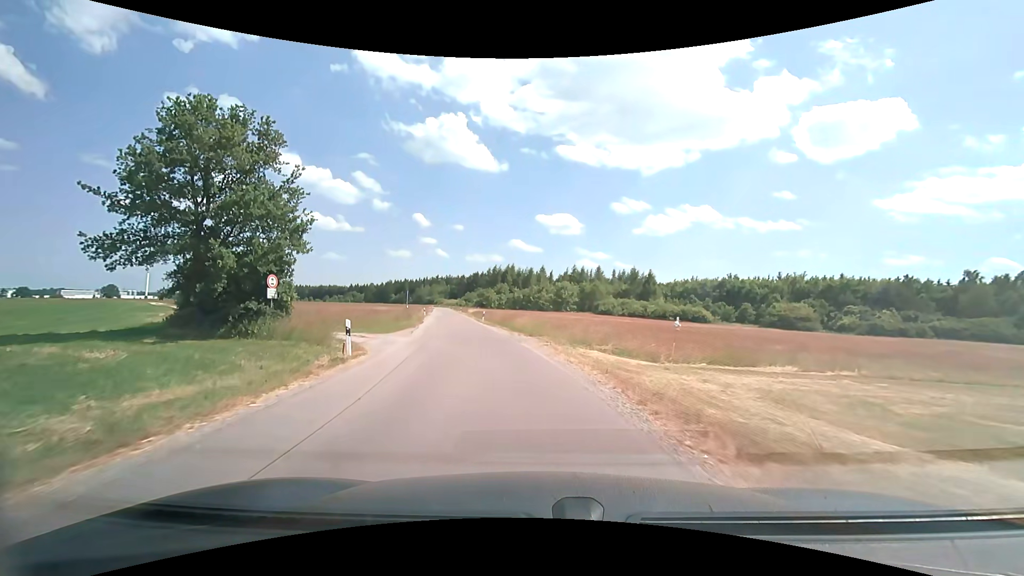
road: unclassified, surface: asphalt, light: Day
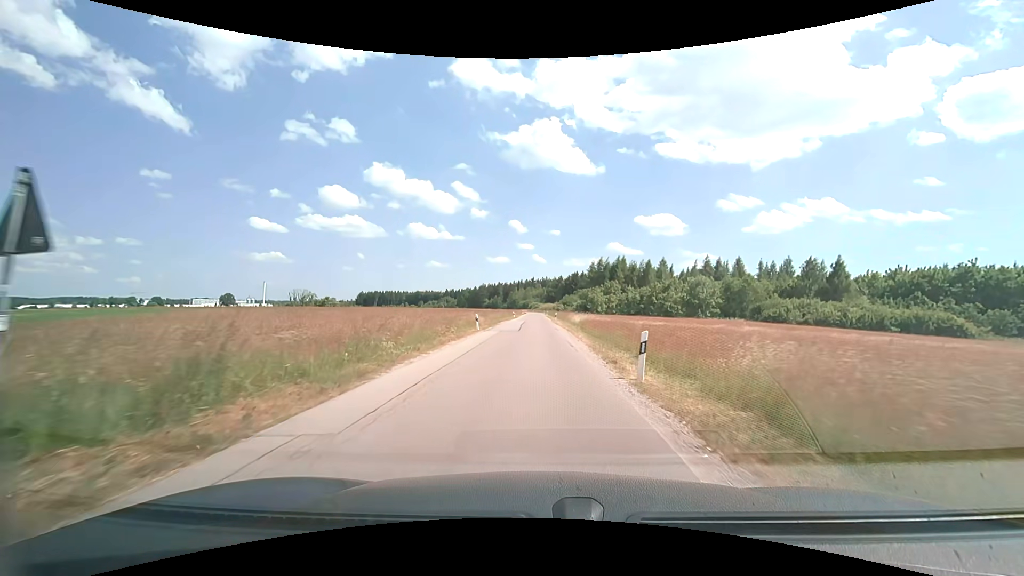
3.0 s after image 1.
(-4.6, +35.0) m; -11°
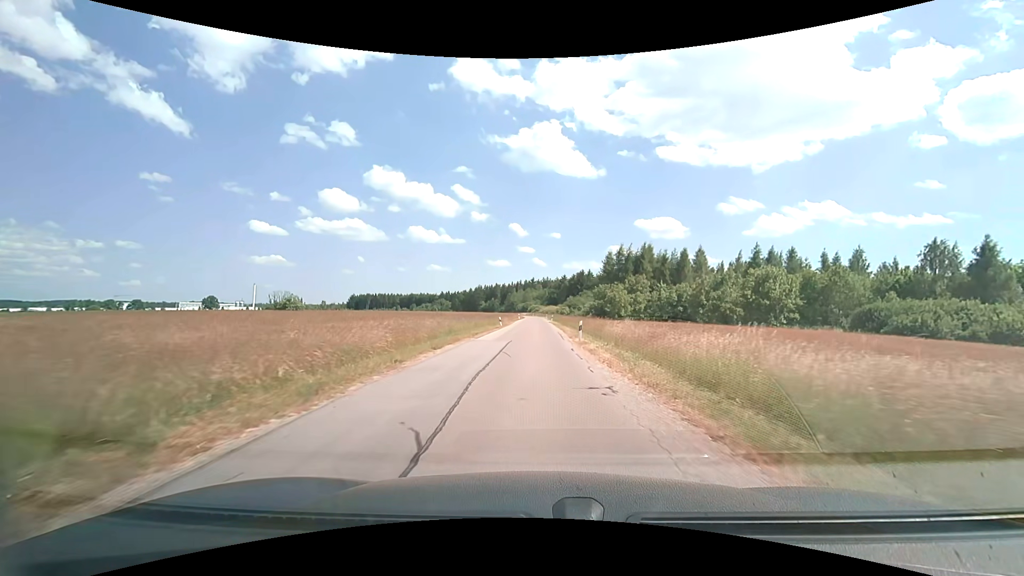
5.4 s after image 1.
(-0.2, +31.1) m; 0°
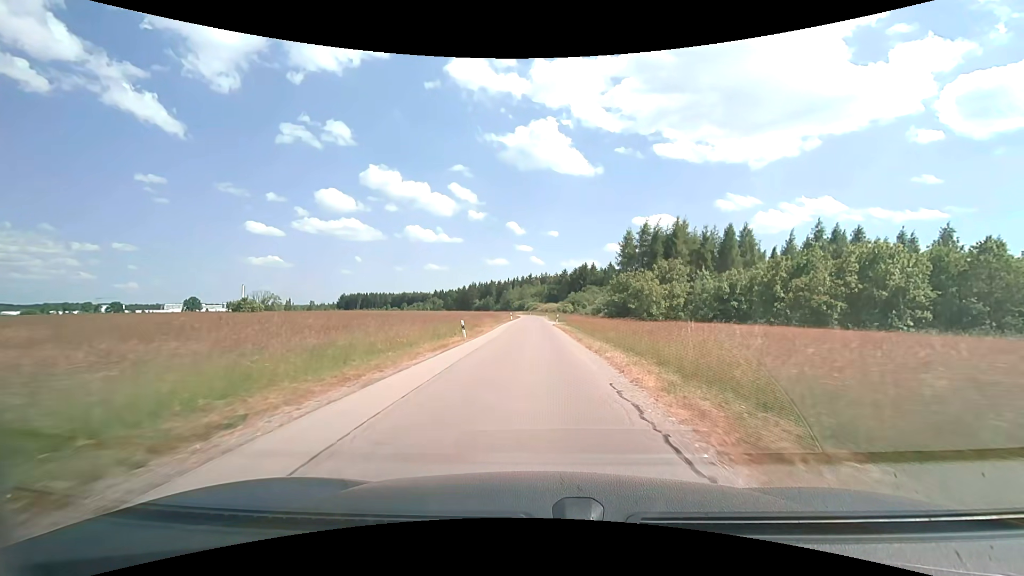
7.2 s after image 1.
(0.0, +24.5) m; 0°
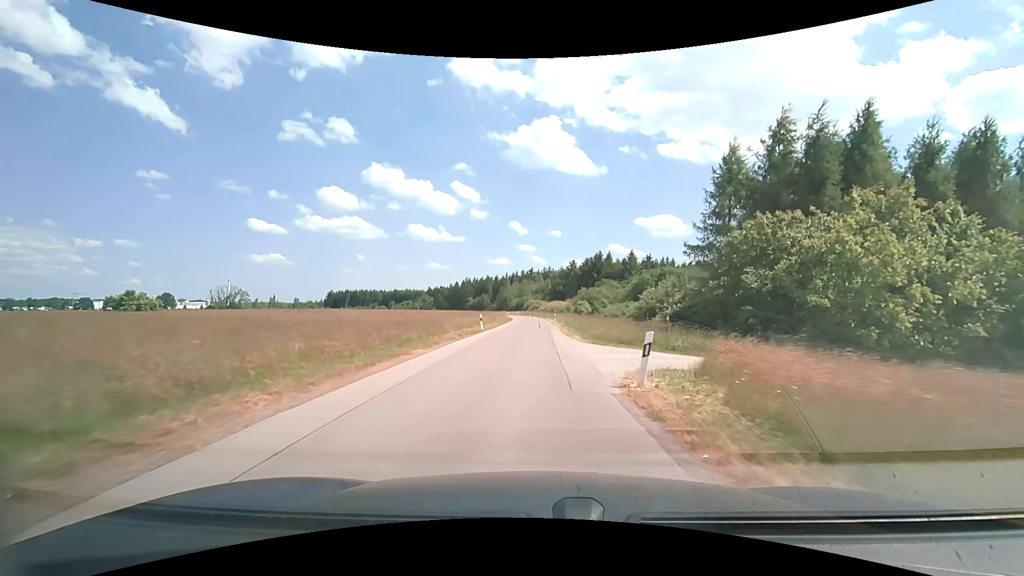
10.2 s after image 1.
(+0.1, +41.5) m; 0°
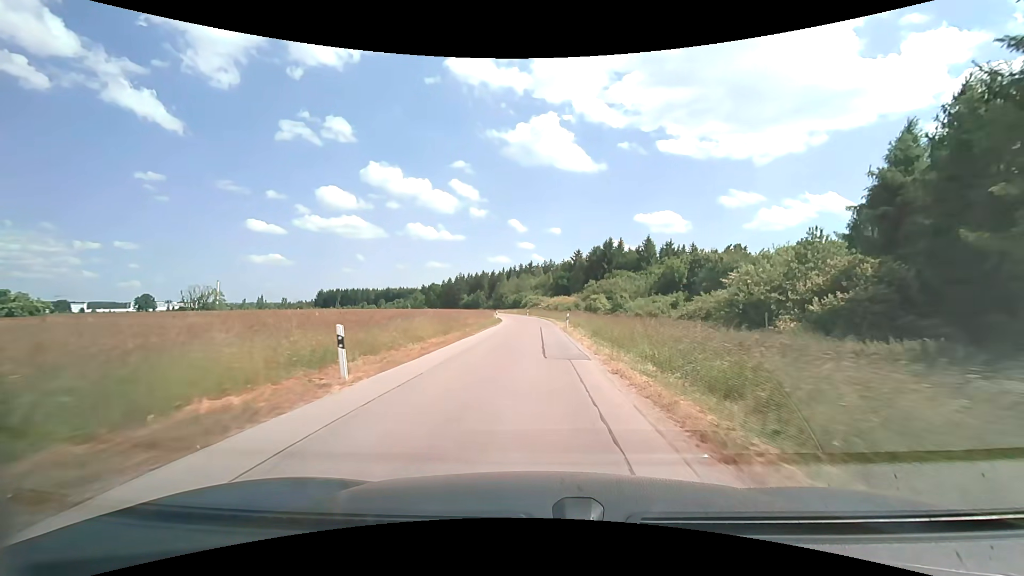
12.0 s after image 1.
(0.0, +24.9) m; 0°
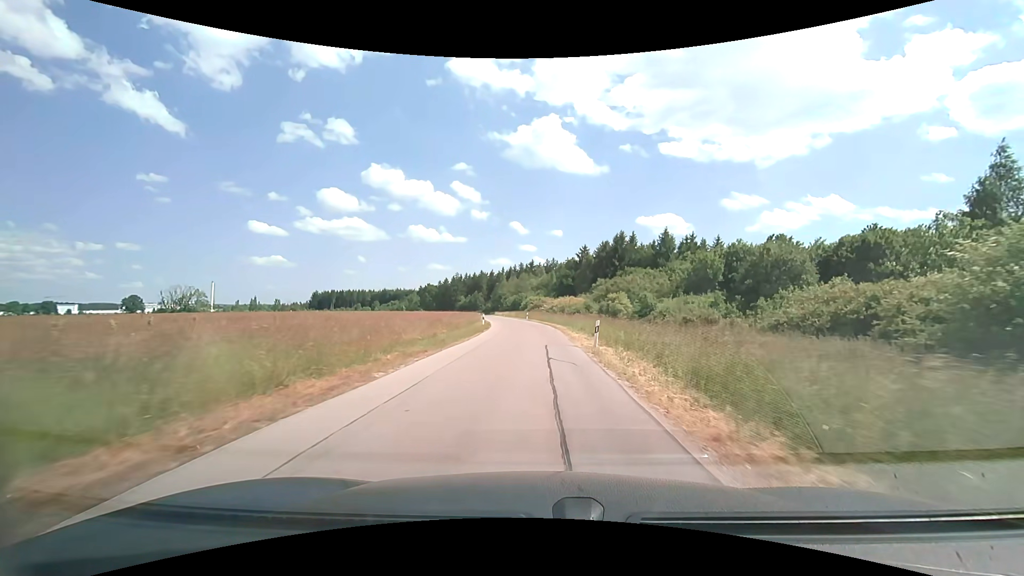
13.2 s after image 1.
(-0.1, +16.6) m; 0°
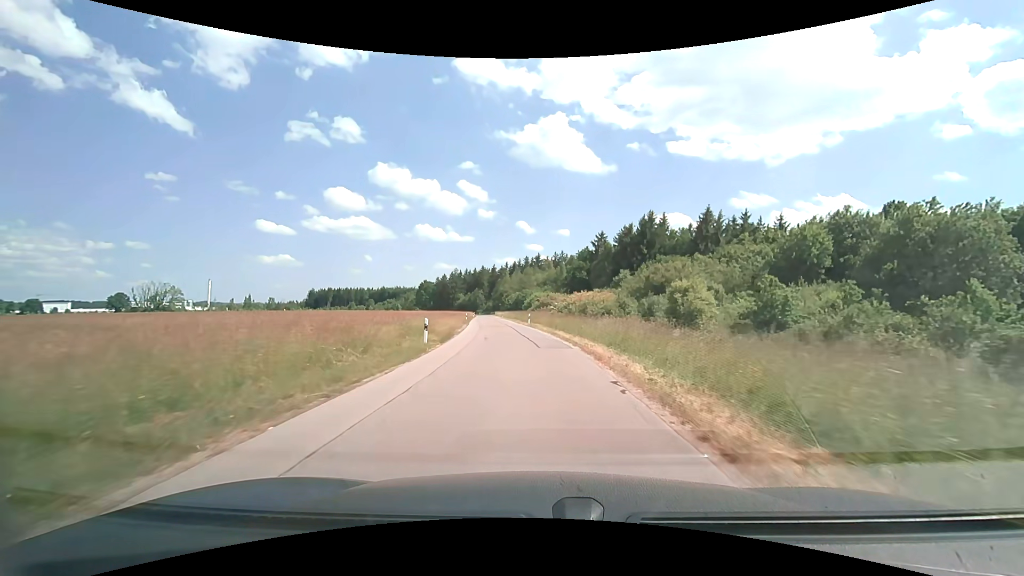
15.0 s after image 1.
(0.0, +24.8) m; -1°
(0, +10) (0, +20) (-1, +30) (-2, +40) (-3, +50) (-5, +60) (-6, +70) (-7, +80) (-8, +90) (-9, +100) m
